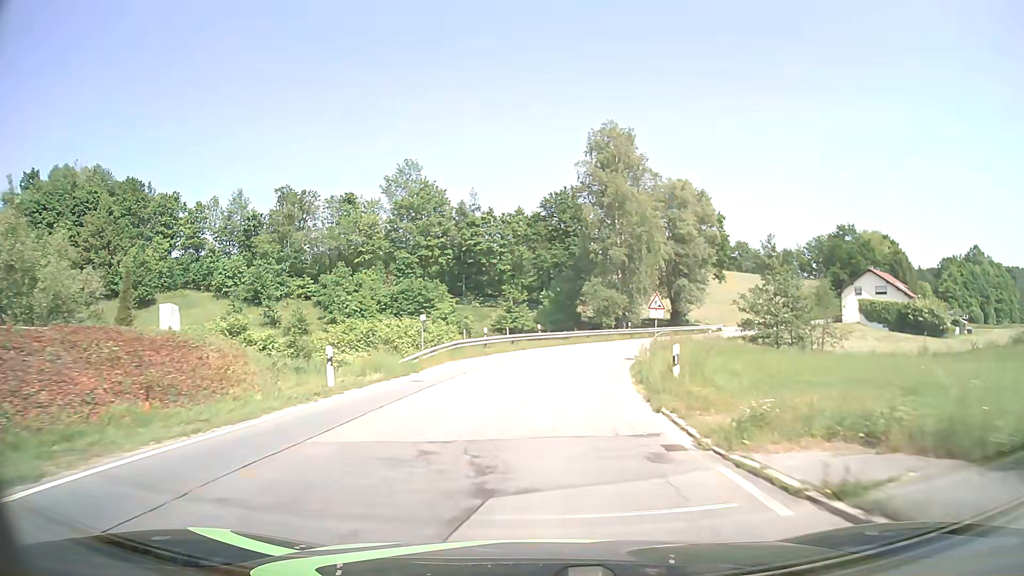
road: tertiary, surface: asphalt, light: Day
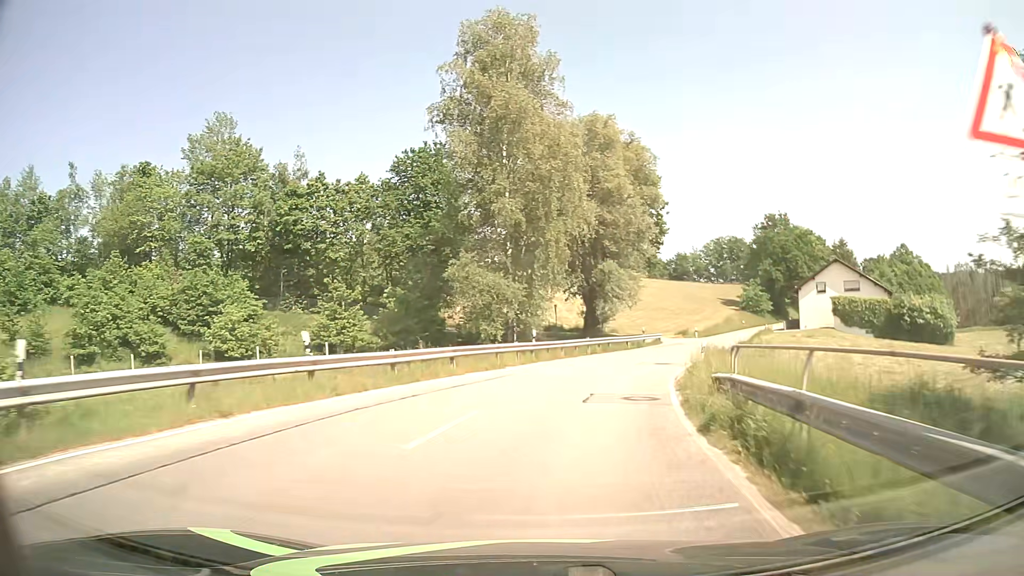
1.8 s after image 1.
(+2.1, +27.1) m; +11°
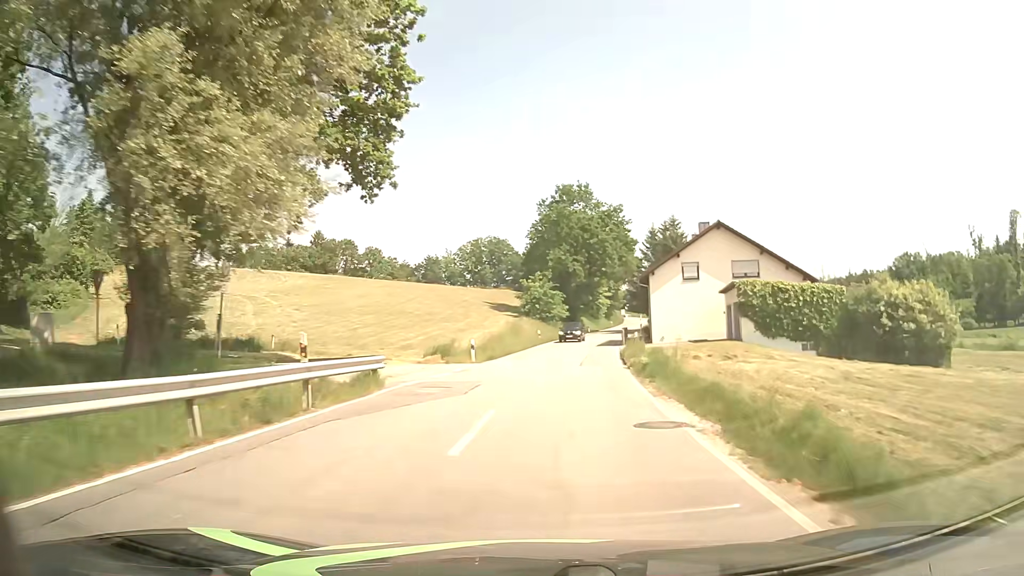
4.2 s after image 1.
(+6.8, +35.2) m; +21°
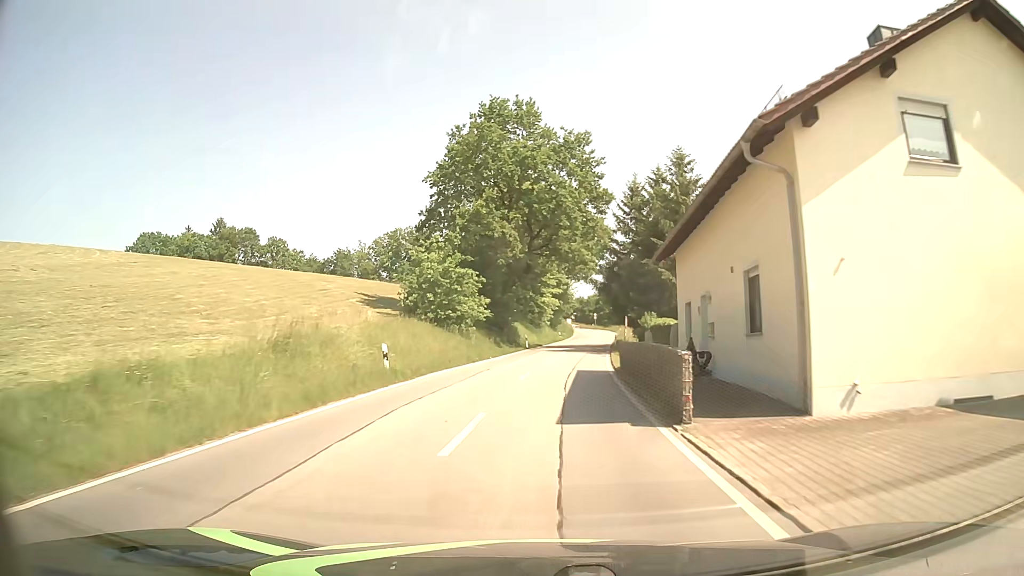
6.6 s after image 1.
(+2.8, +35.9) m; +6°
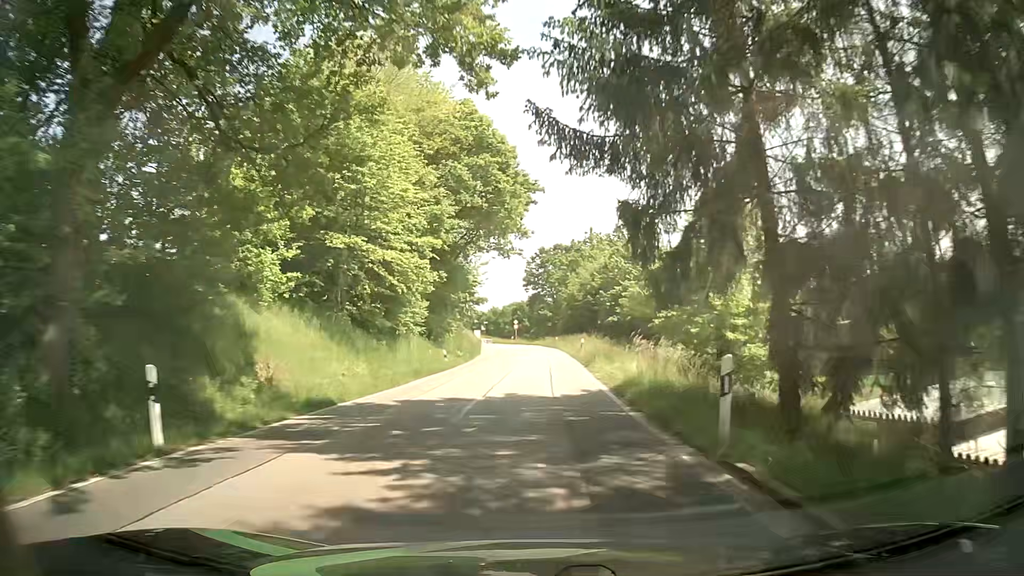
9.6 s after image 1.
(+2.7, +45.1) m; +7°
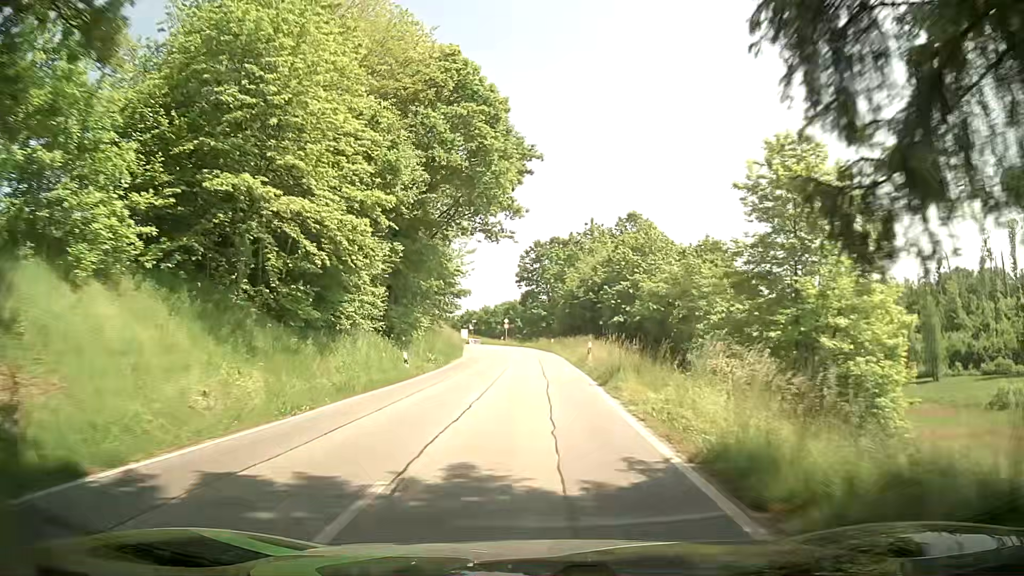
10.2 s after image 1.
(+0.1, +8.9) m; +1°
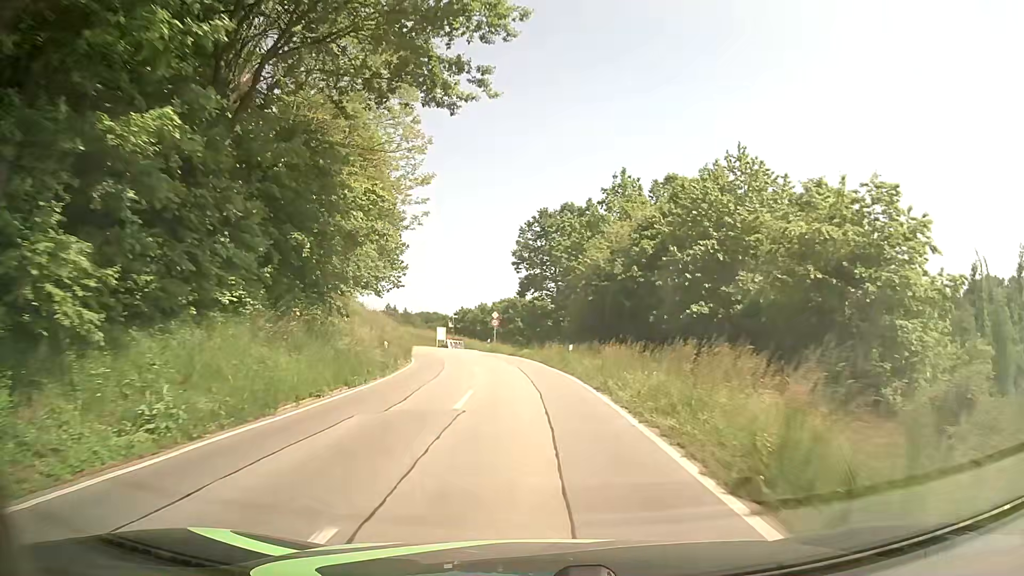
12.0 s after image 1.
(+0.1, +25.6) m; +1°
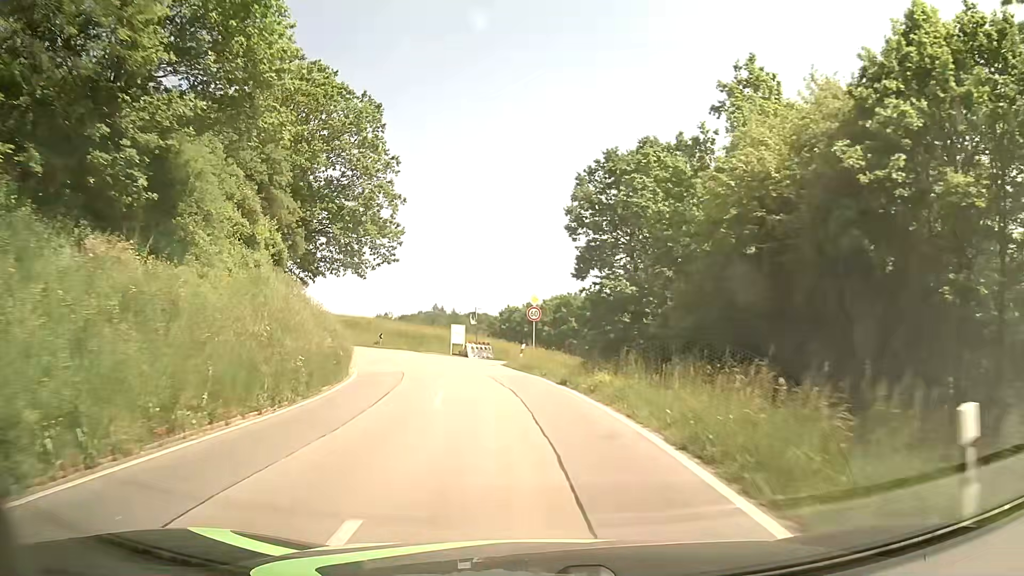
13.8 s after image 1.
(-0.9, +23.9) m; -5°
(0, +10) (-1, +20) (-3, +30) (-6, +39) (-11, +48) (-16, +56) (-23, +64) (-30, +70) (-39, +76) (-48, +80) m
